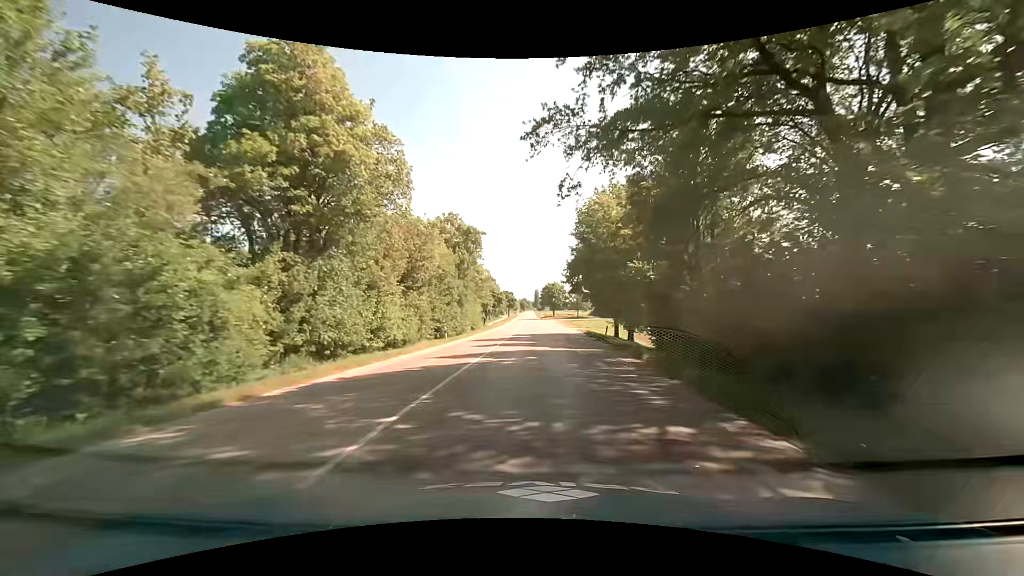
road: tertiary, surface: asphalt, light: Day
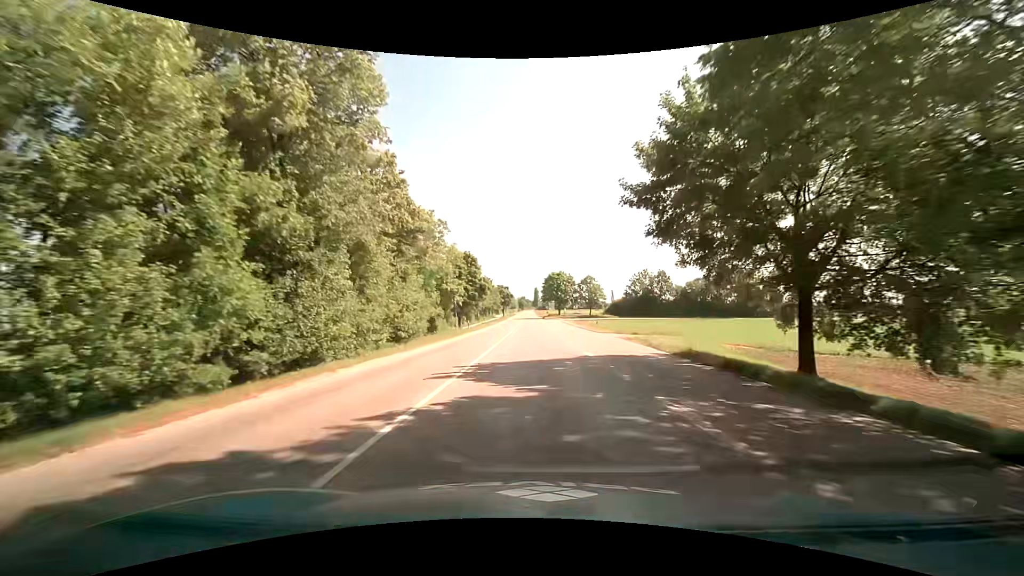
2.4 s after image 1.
(0.0, +32.9) m; -1°
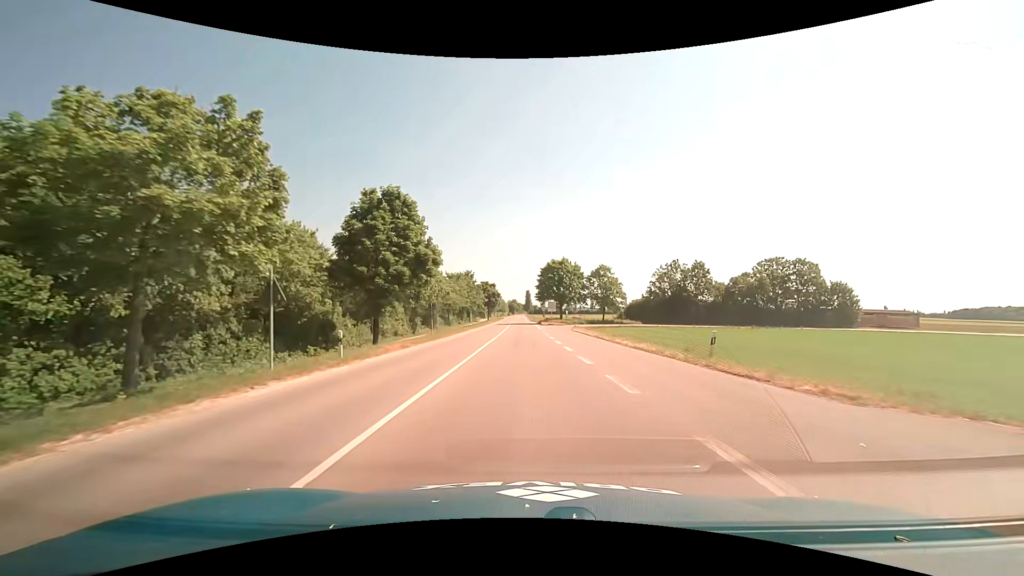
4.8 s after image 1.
(+0.6, +32.0) m; +2°
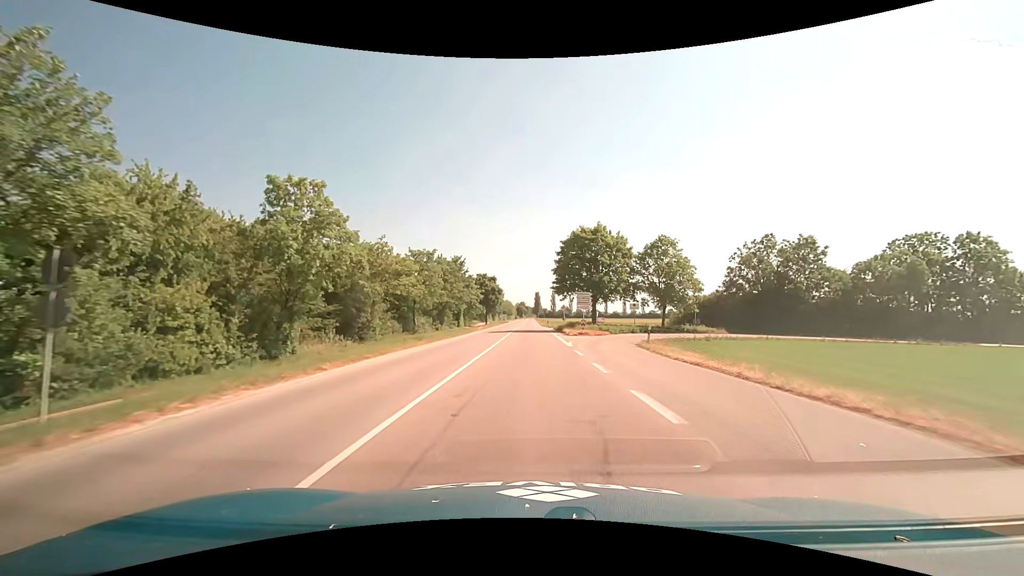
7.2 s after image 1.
(-0.4, +32.5) m; -1°
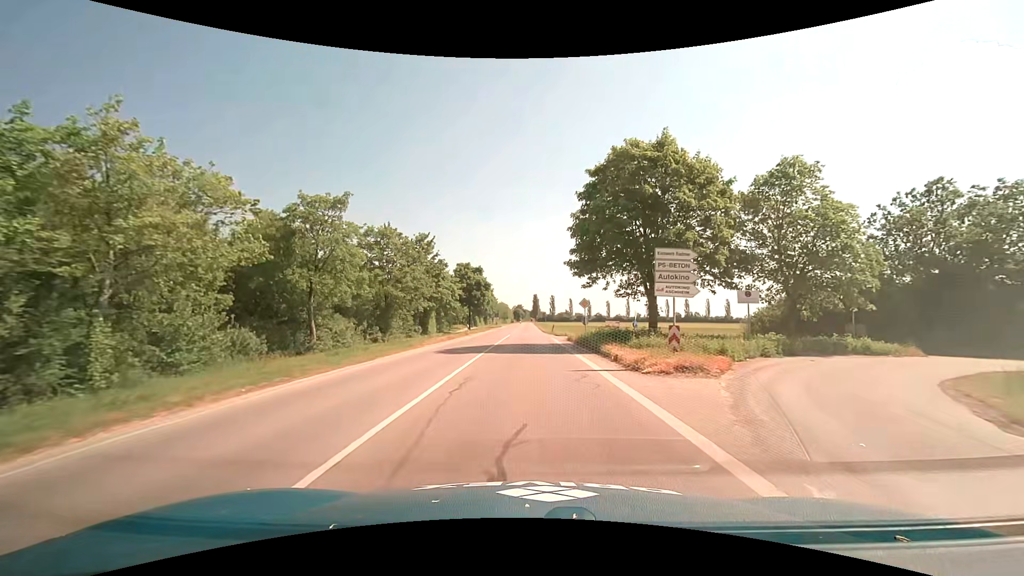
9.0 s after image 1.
(+0.2, +25.8) m; 0°
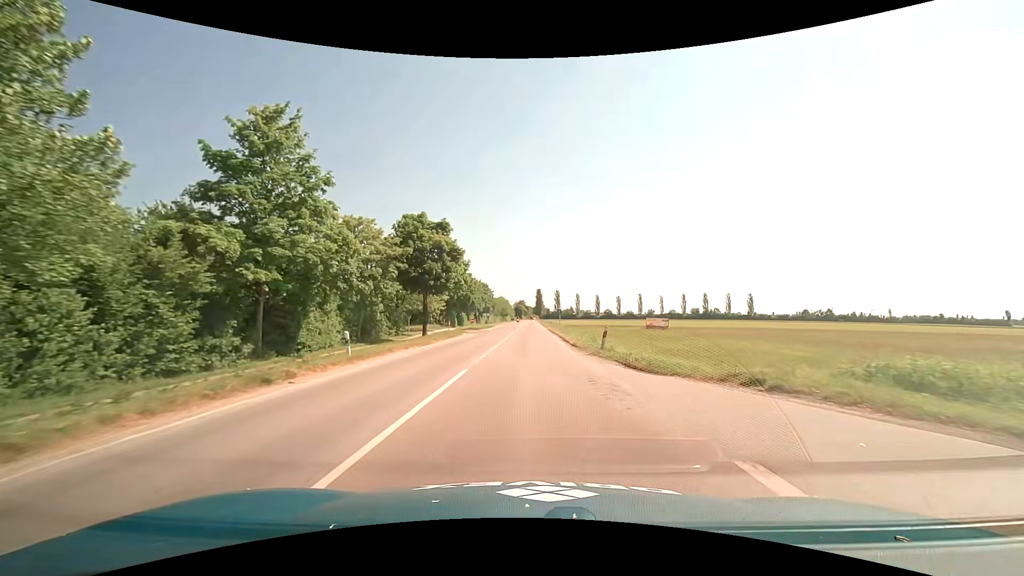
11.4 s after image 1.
(-0.1, +35.9) m; 0°
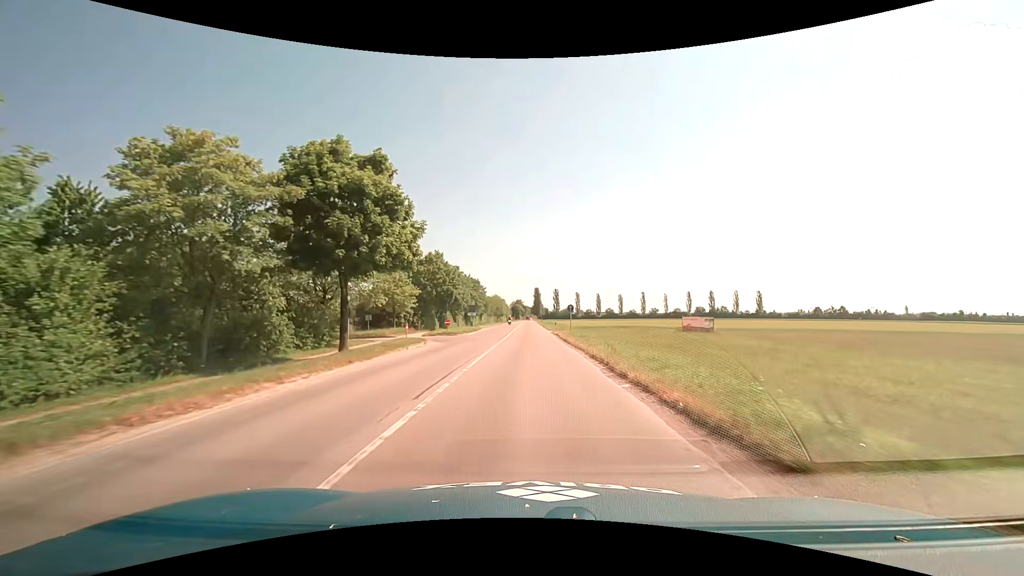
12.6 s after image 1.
(+0.1, +18.5) m; +1°
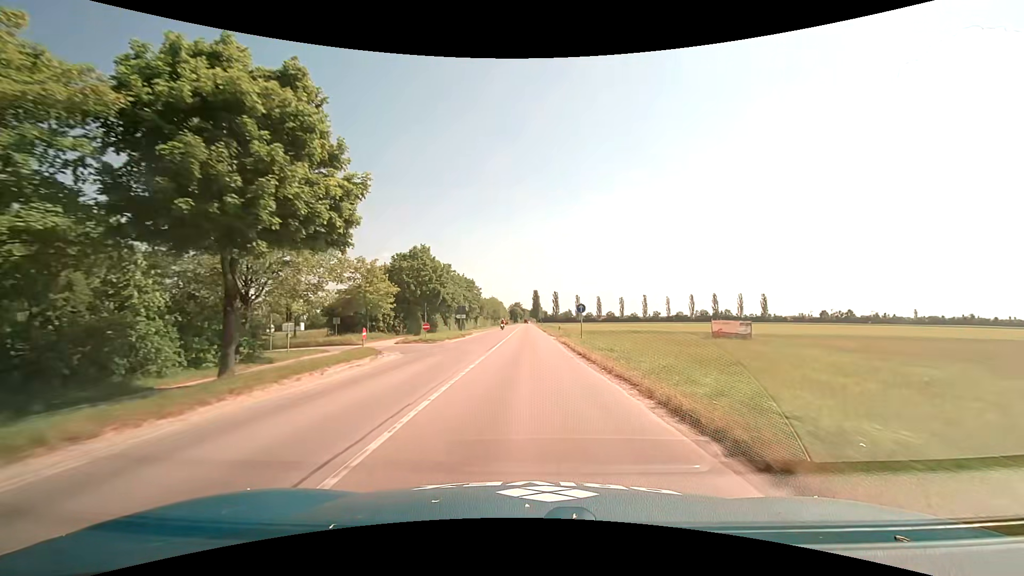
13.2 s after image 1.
(0.0, +9.4) m; 0°
(0, +10) (0, +20) (0, +30) (0, +40) (0, +50) (0, +60) (0, +70) (0, +80) (0, +90) (0, +100) m
